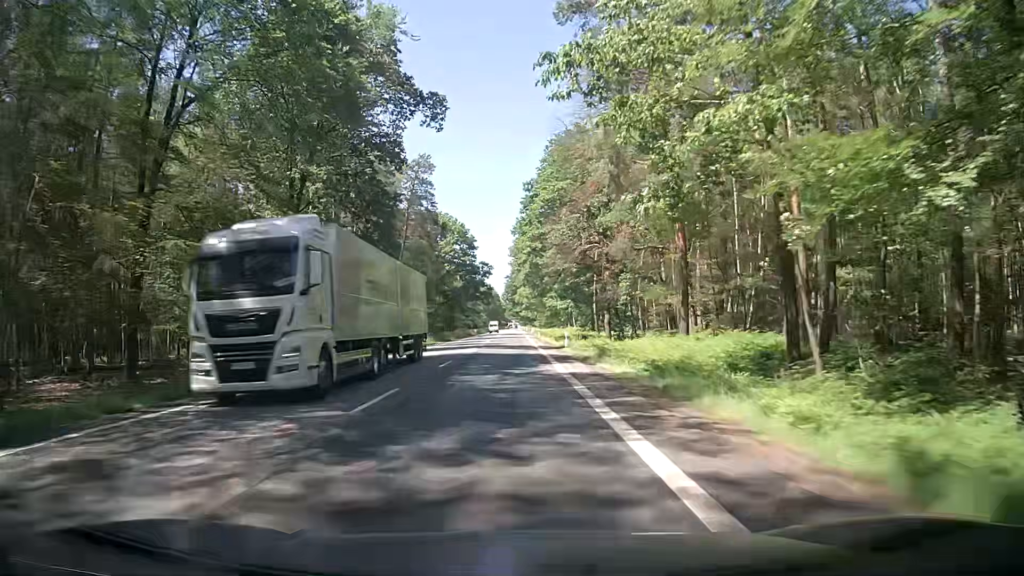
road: secondary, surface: asphalt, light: Day
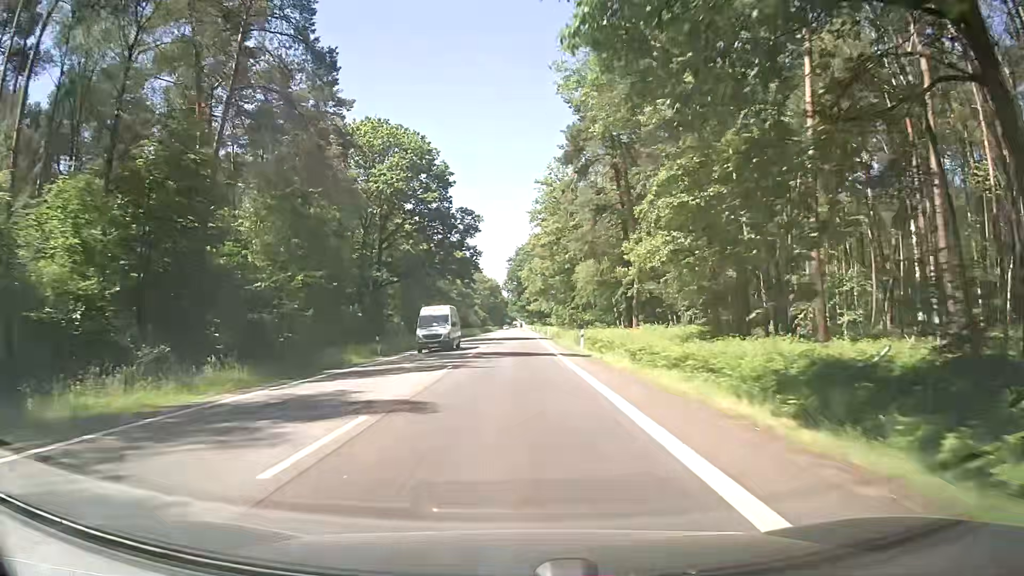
(+0.1, +53.7) m; 0°
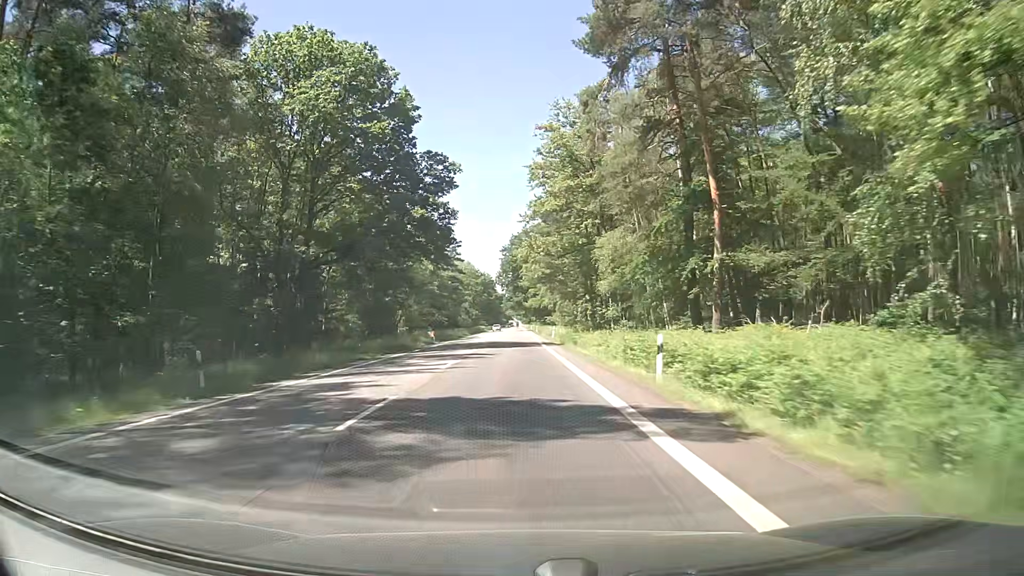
(0.0, +21.5) m; -1°
(0, +10) (0, +20) (0, +30) (+1, +40) (+1, +50) (+1, +60) (+1, +70) (+1, +80) (+2, +90) (+2, +100) m
